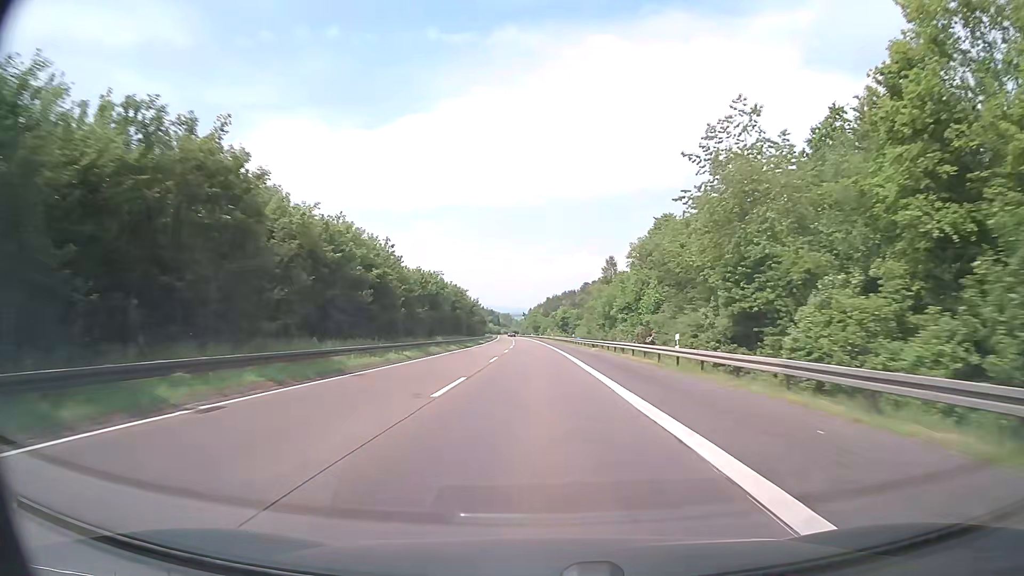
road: motorway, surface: asphalt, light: Day
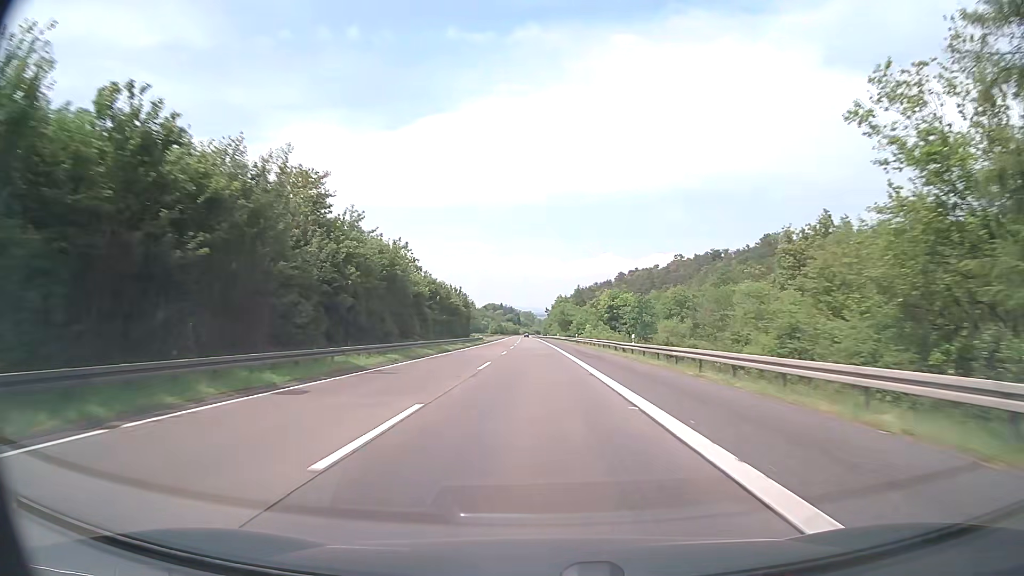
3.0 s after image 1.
(-1.8, +95.4) m; -2°
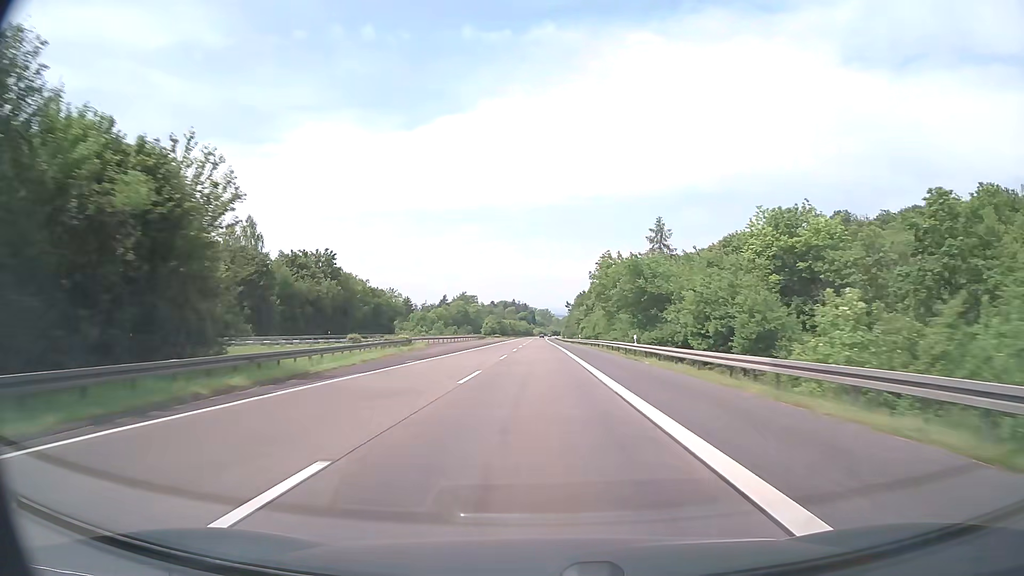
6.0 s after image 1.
(-1.4, +95.2) m; -1°
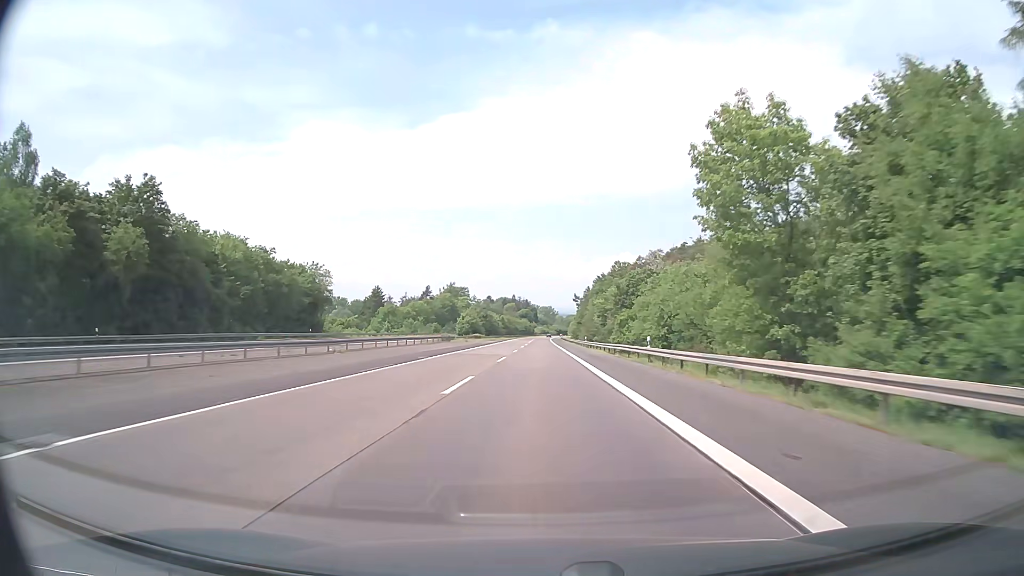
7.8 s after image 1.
(-0.3, +57.0) m; 0°
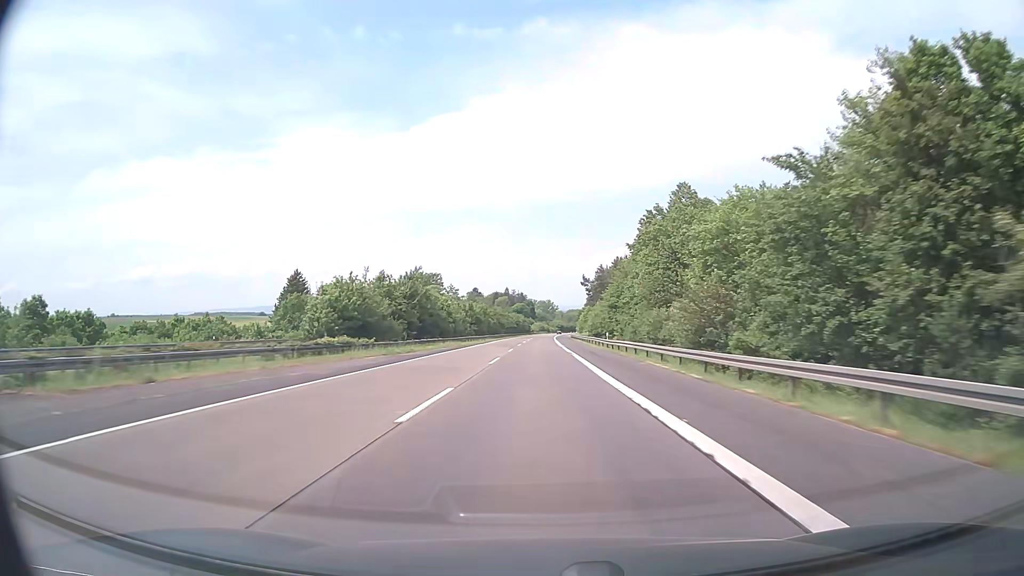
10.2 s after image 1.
(+0.2, +76.1) m; 0°
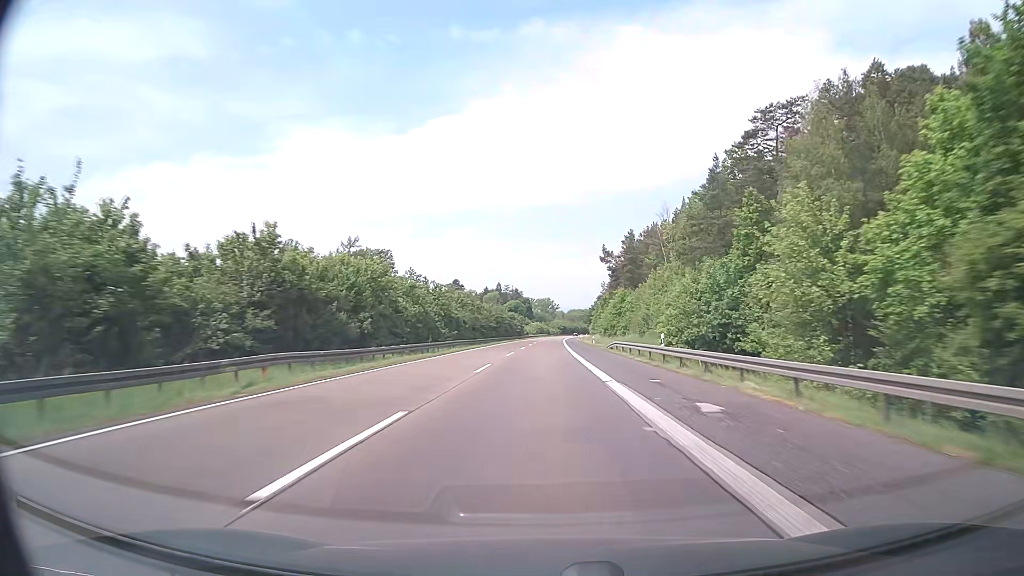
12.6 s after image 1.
(-0.2, +76.1) m; 0°
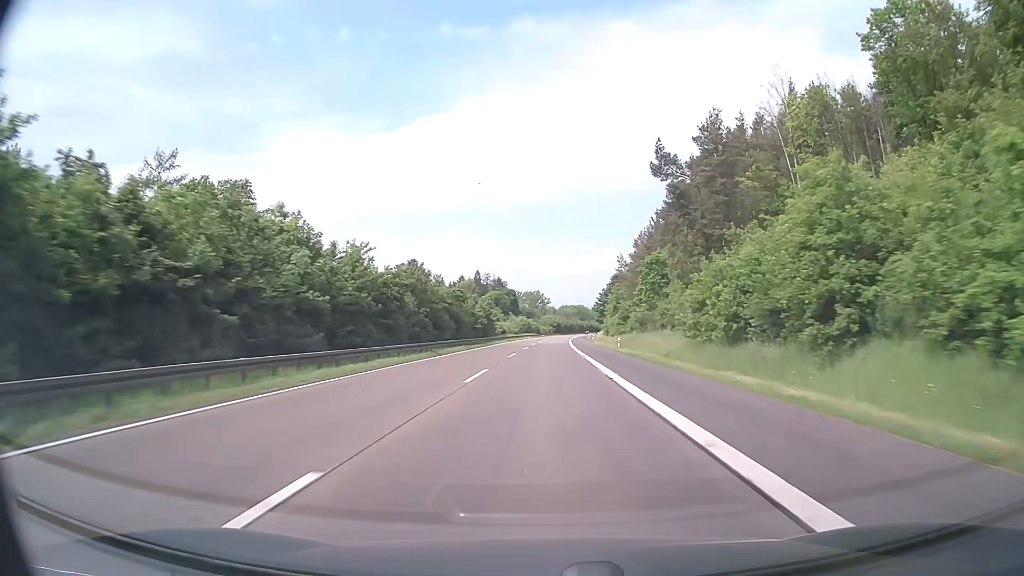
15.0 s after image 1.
(+0.5, +76.0) m; +1°
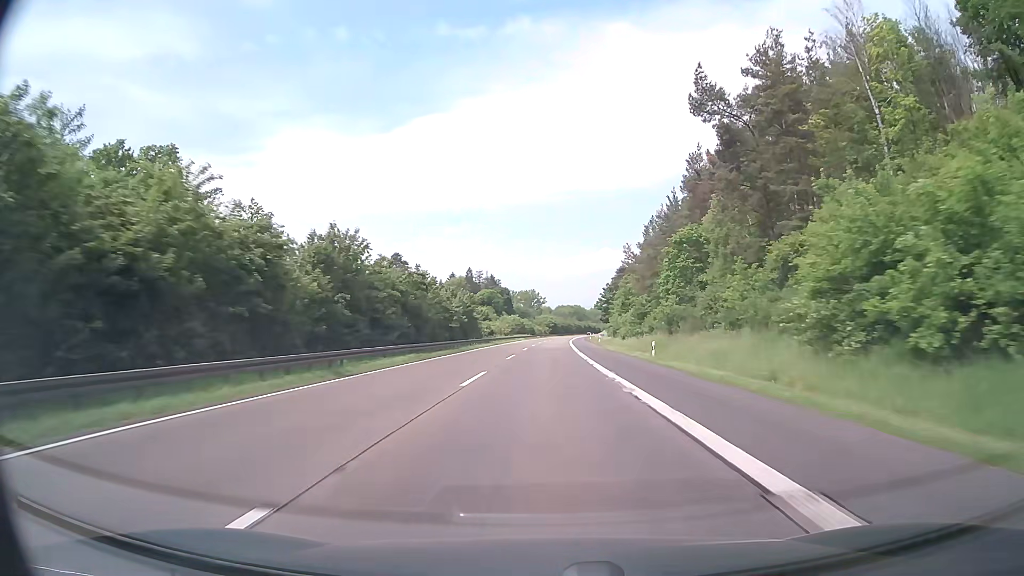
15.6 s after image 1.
(0.0, +19.0) m; 0°
(0, +10) (0, +20) (0, +30) (0, +40) (+1, +50) (+1, +60) (+1, +70) (+2, +80) (+2, +90) (+2, +100) m
